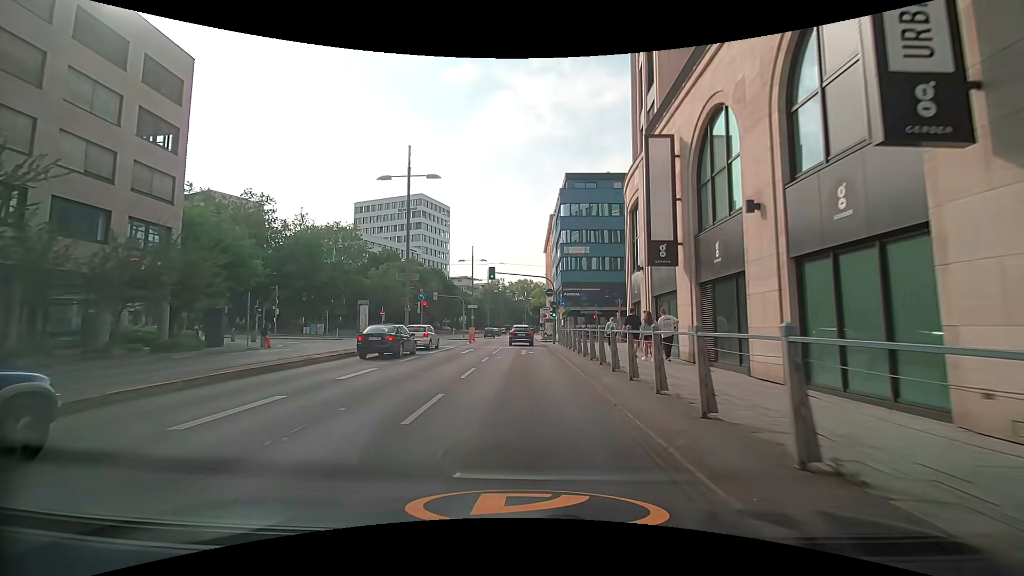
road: primary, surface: asphalt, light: Day
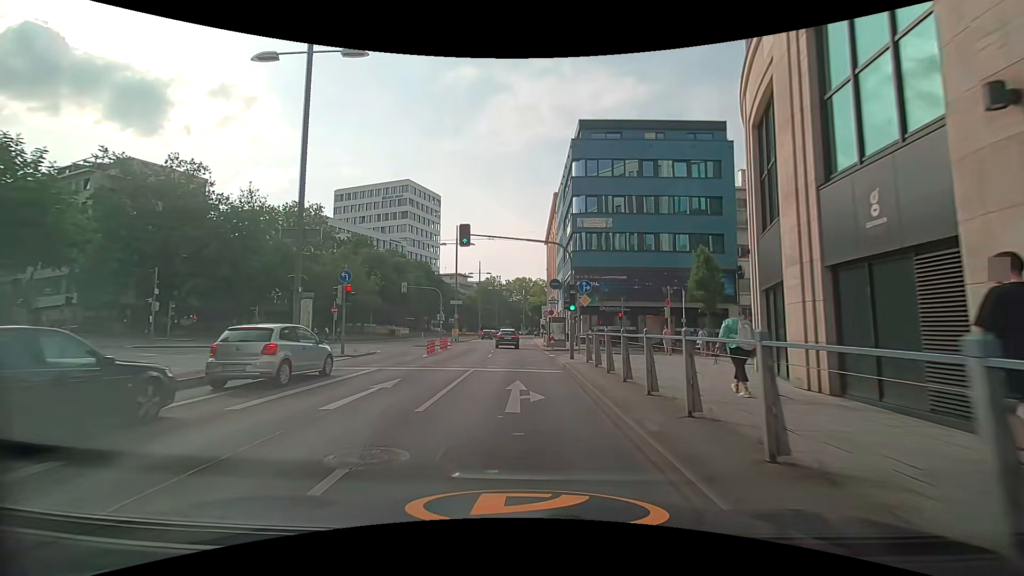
(+0.1, +16.8) m; 0°
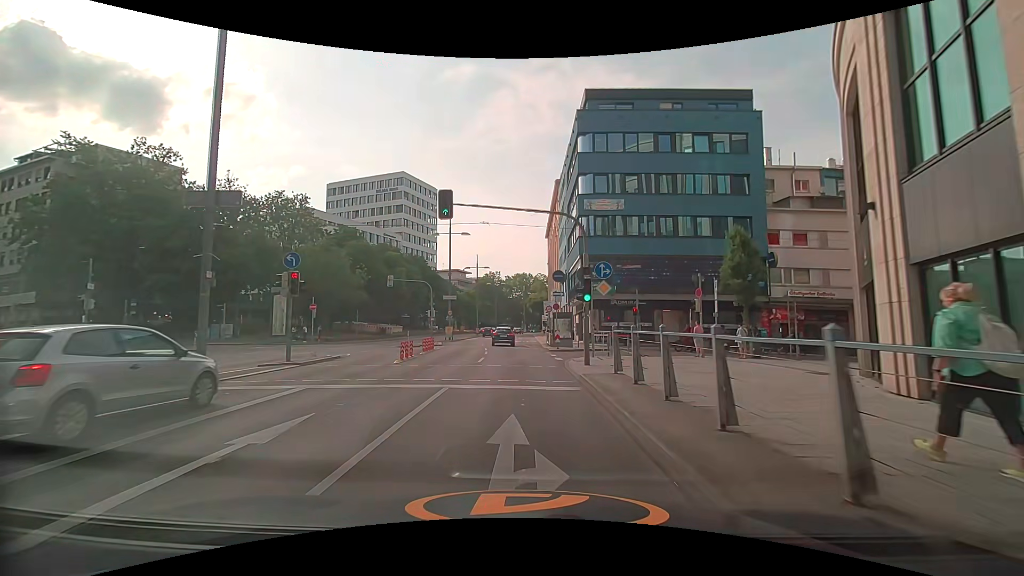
(0.0, +5.3) m; +1°
